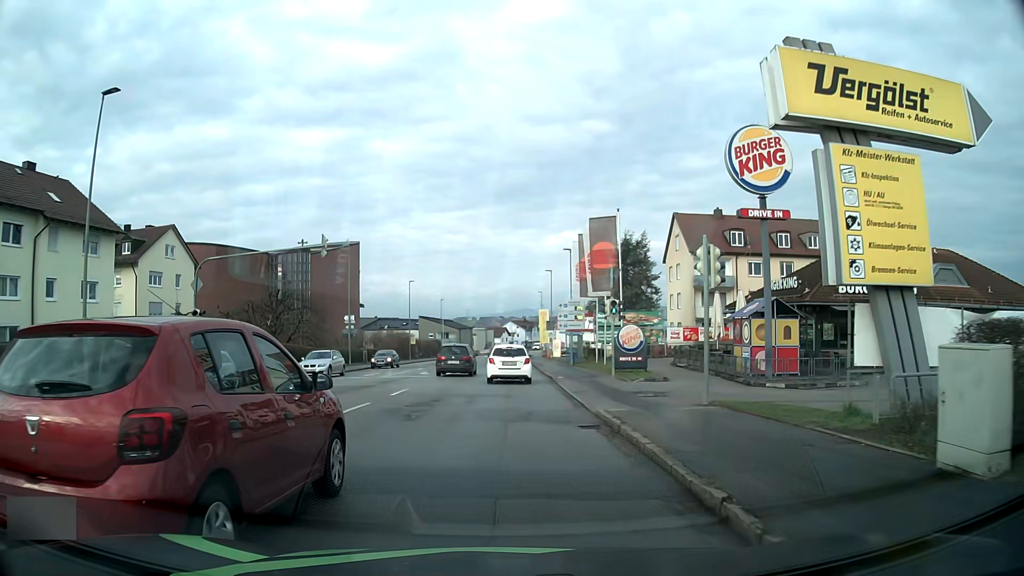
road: tertiary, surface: asphalt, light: Day
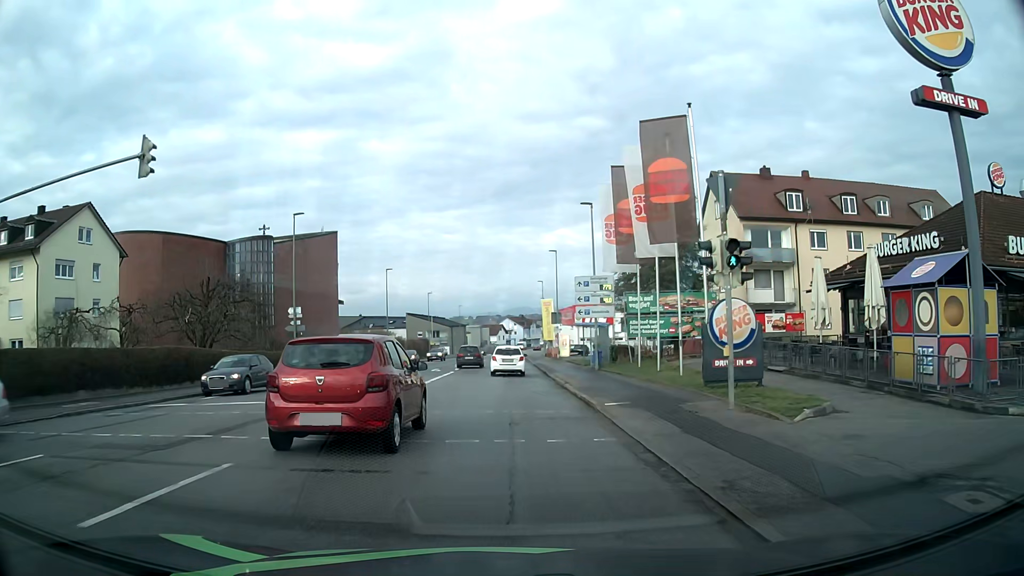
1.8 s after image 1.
(0.0, +14.6) m; -1°
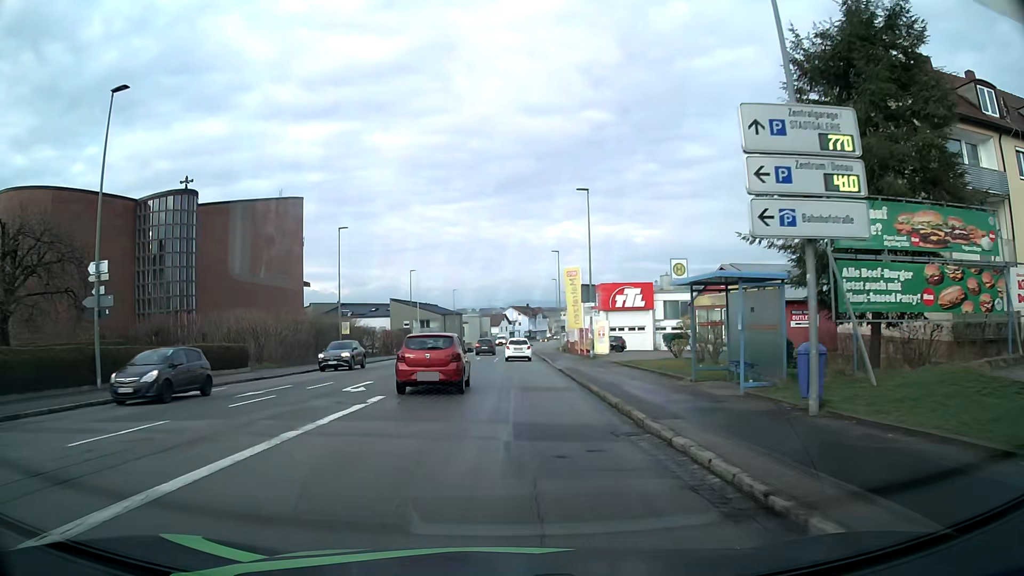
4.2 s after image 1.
(+0.3, +23.5) m; 0°
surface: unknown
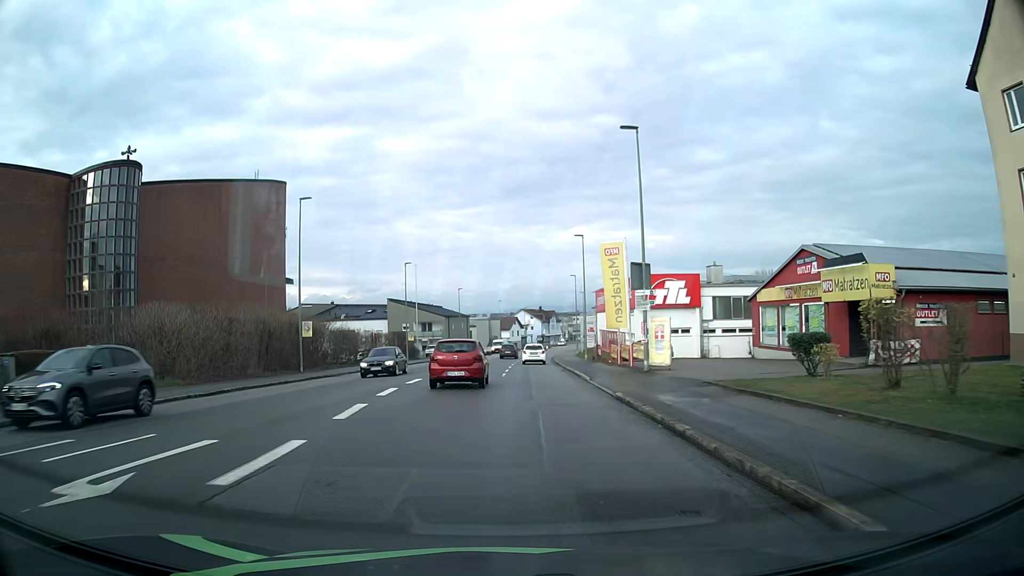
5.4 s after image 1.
(0.0, +13.2) m; -1°
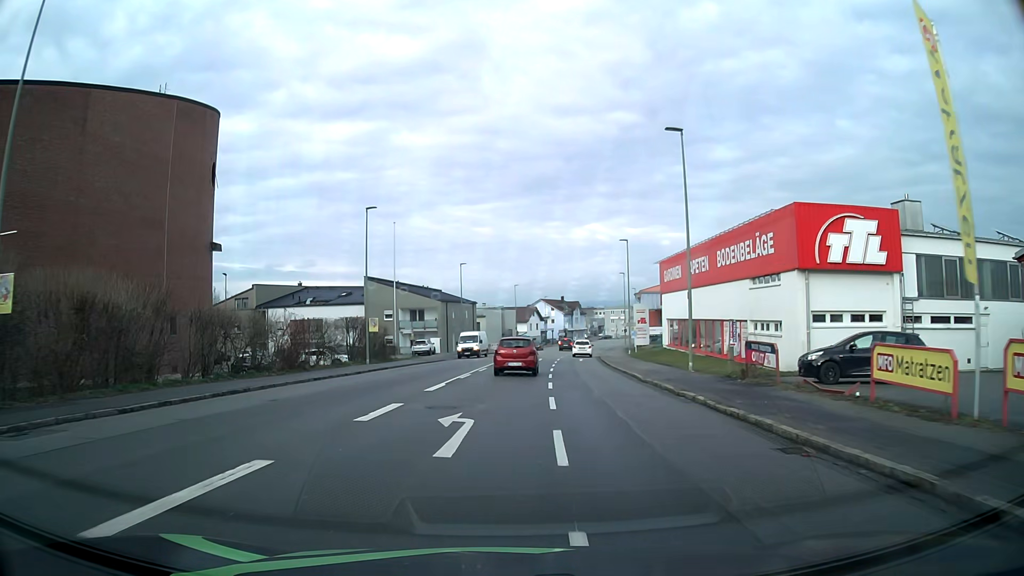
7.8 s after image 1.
(-0.4, +27.8) m; -1°
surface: asphalt
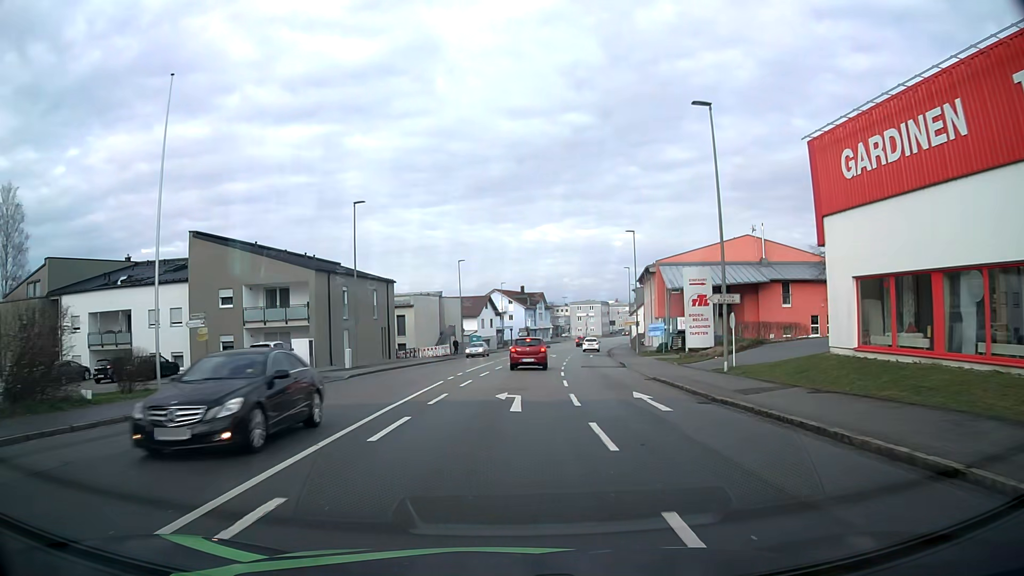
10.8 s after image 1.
(+1.2, +35.8) m; +4°
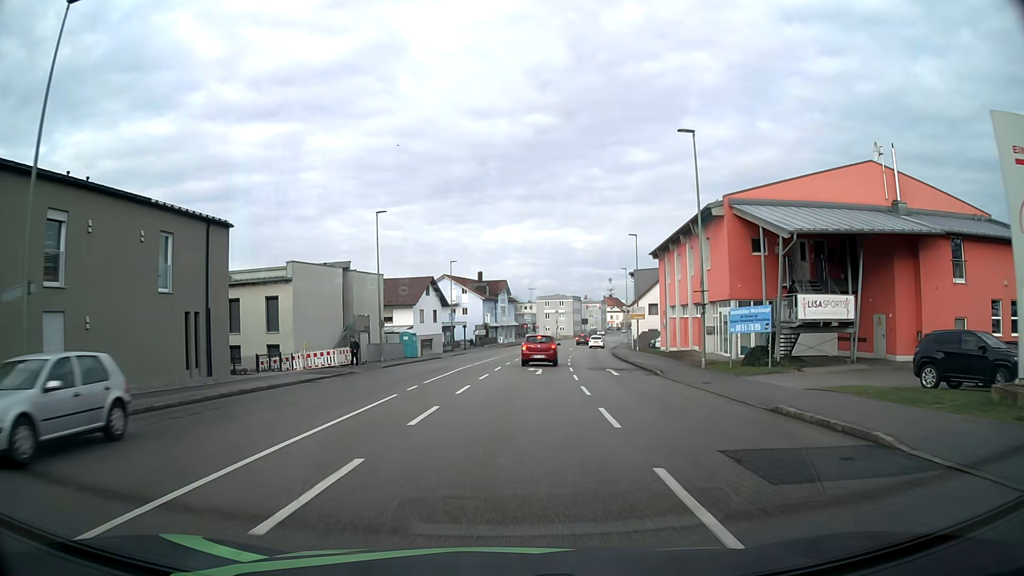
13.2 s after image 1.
(+0.9, +28.3) m; +4°
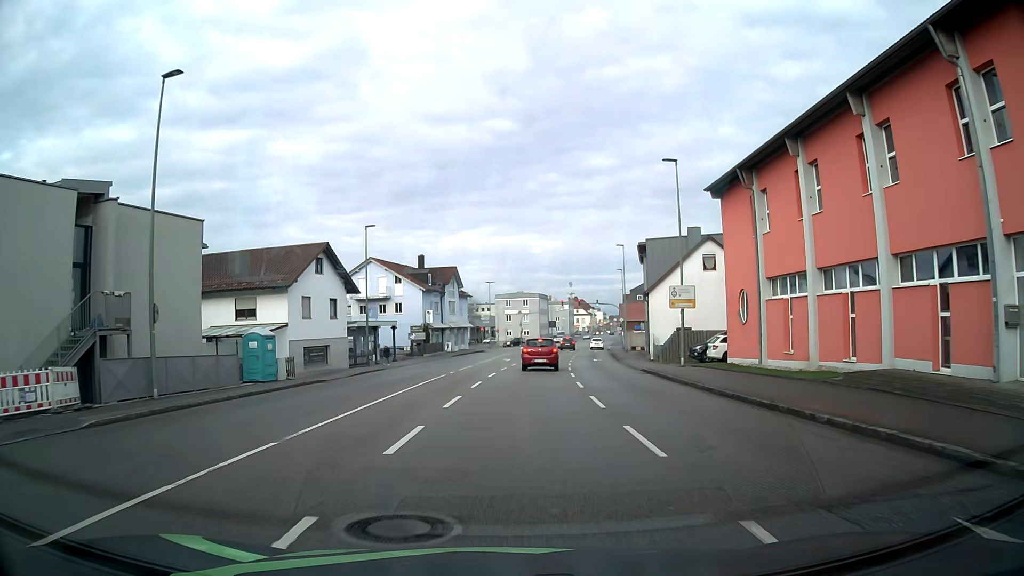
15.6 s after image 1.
(+0.9, +26.6) m; +4°
(0, +10) (0, +20) (+1, +30) (+2, +40) (+3, +50) (+4, +60) (+5, +70) (+7, +80) (+9, +89) (+9, +99) m
